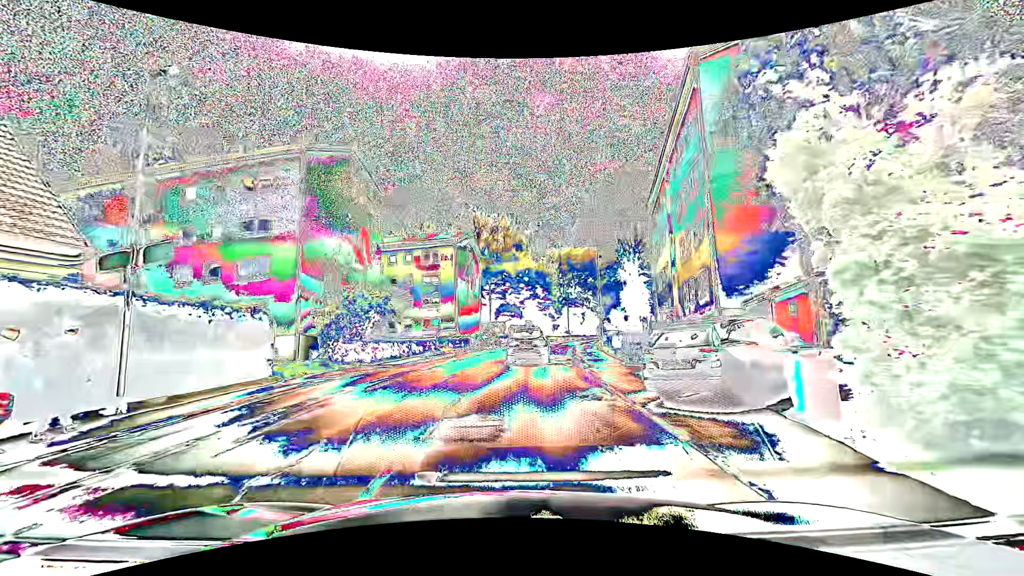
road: tertiary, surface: asphalt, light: Day
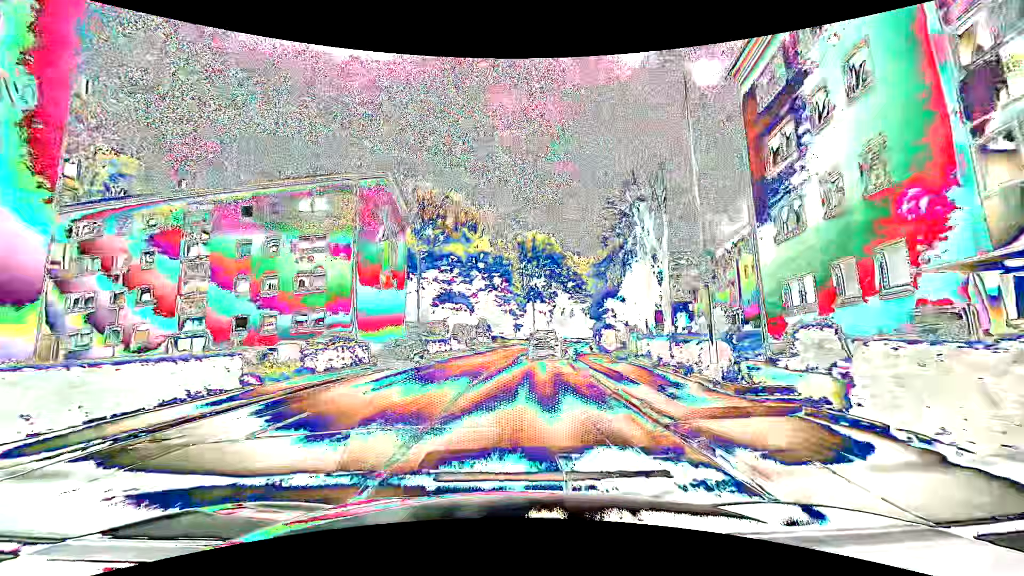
(+1.1, +24.9) m; +6°
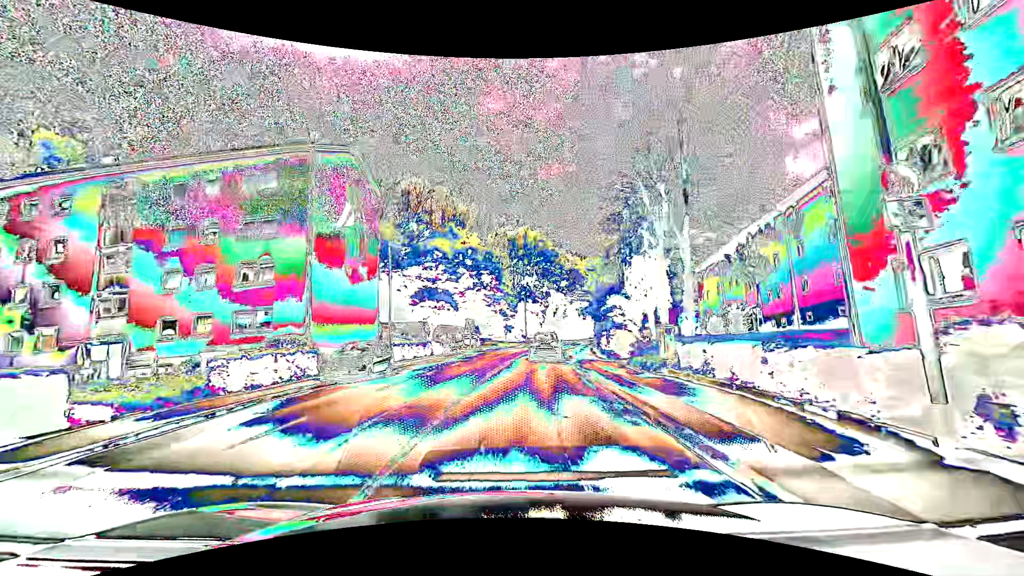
(0.0, +6.0) m; +1°
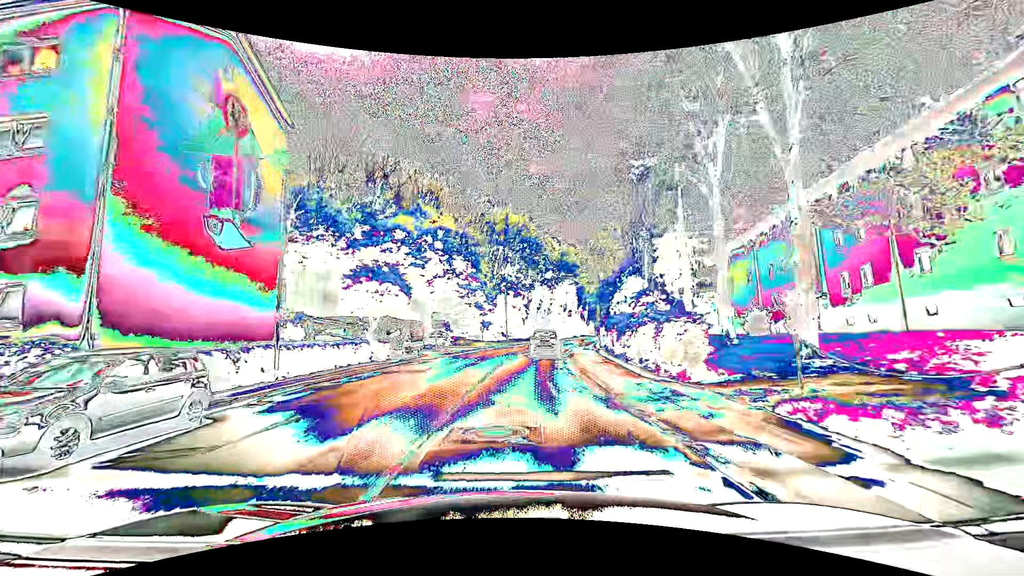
(+0.3, +12.7) m; +2°
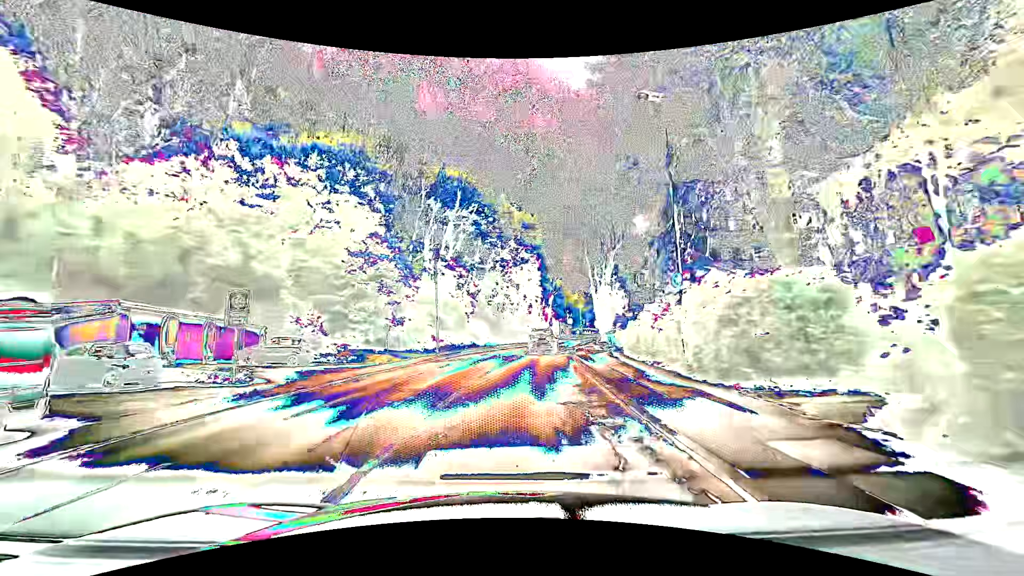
(+1.4, +27.5) m; +6°
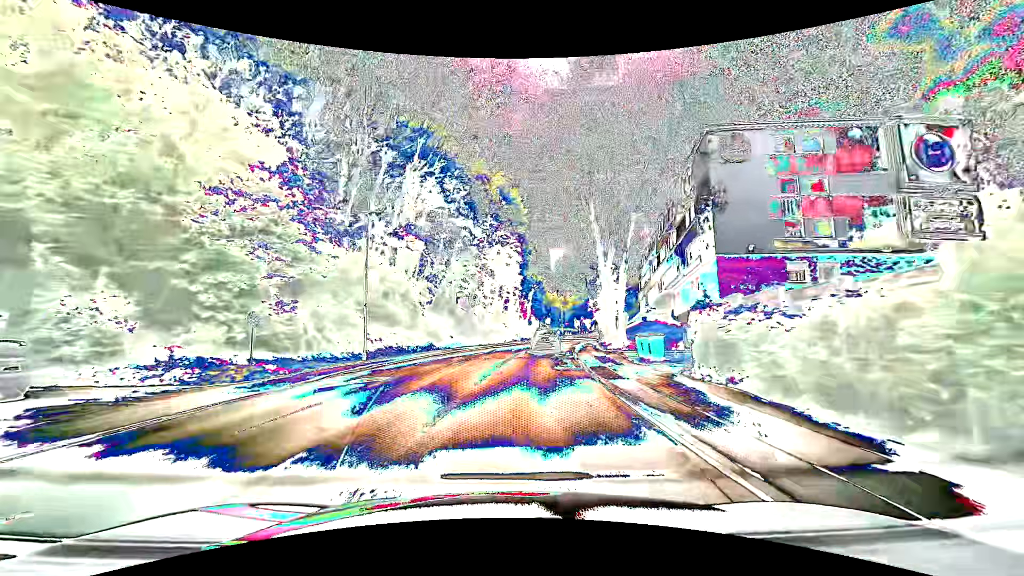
(+0.3, +14.4) m; +3°
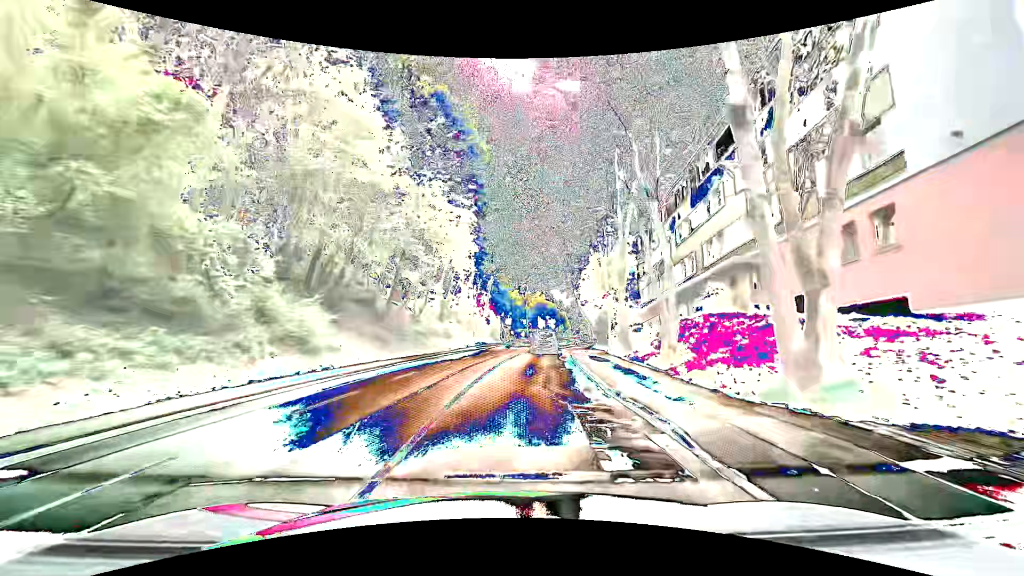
(+0.9, +22.1) m; +4°
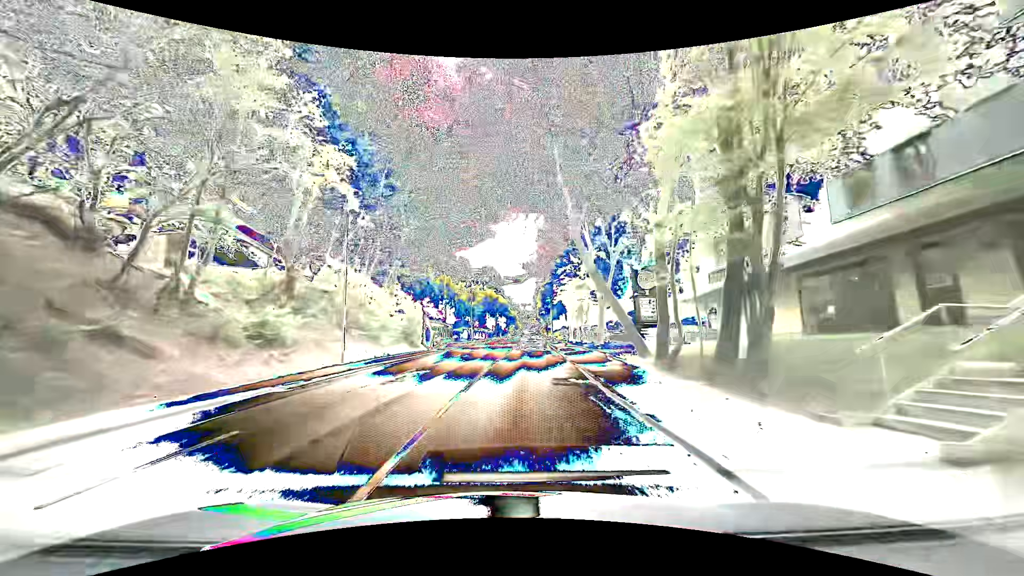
(+1.6, +29.9) m; +6°
(0, +10) (0, +20) (+1, +30) (+1, +40) (+2, +50) (+2, +60) (+3, +70) (+3, +80) (+4, +90) (+4, +100) m
